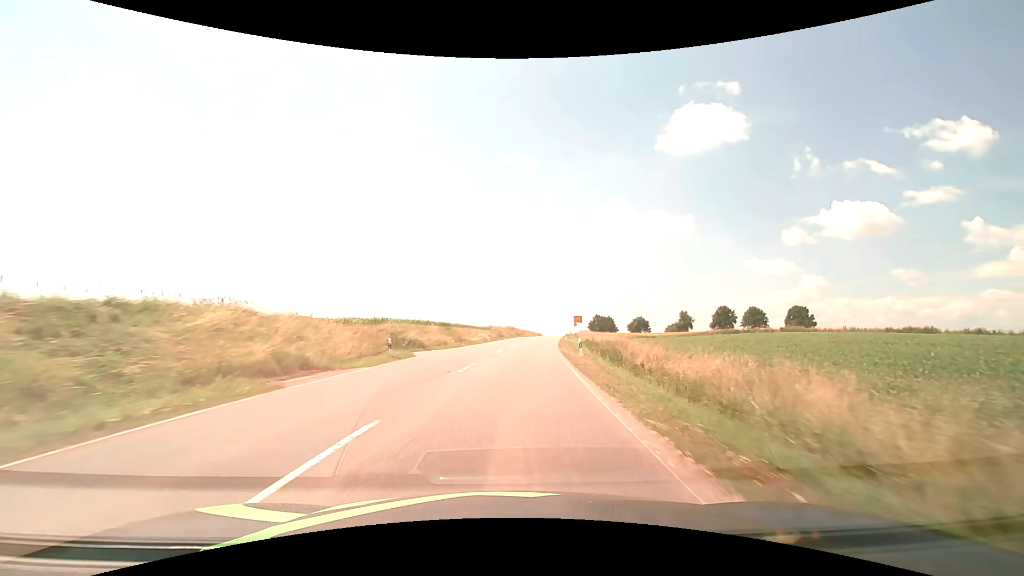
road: secondary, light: Day
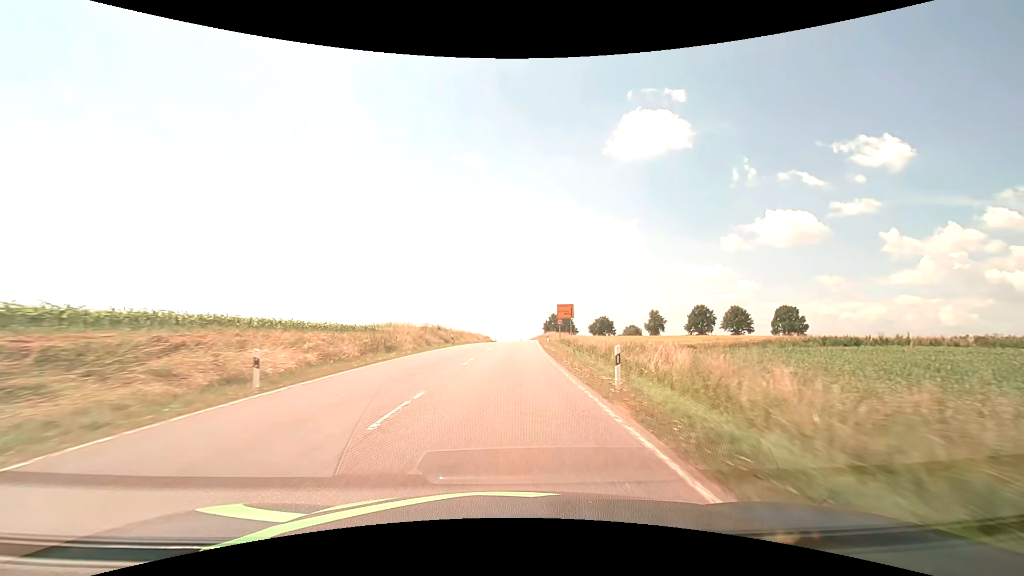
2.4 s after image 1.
(+2.9, +45.6) m; +6°
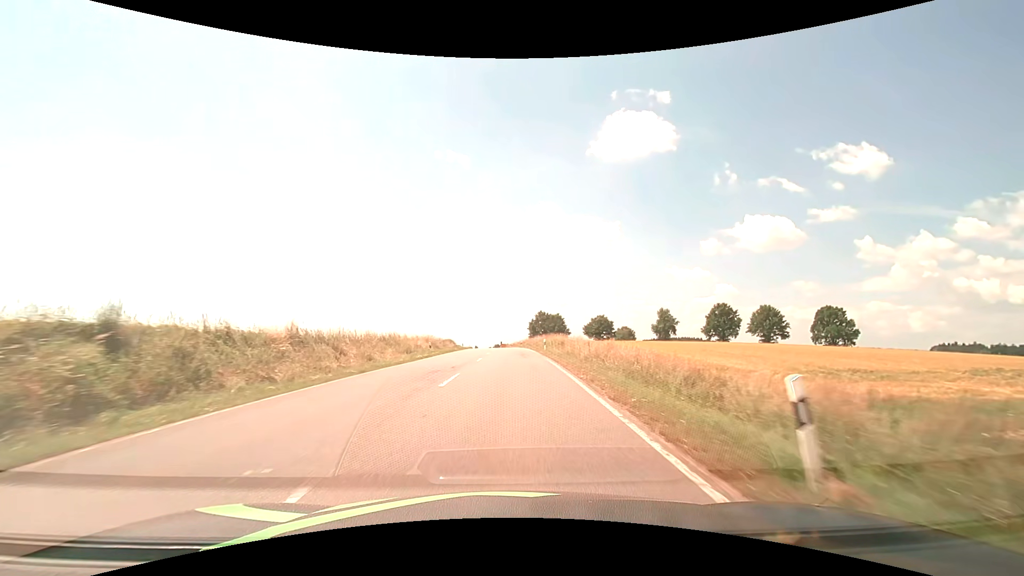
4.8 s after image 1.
(+1.0, +43.7) m; +2°
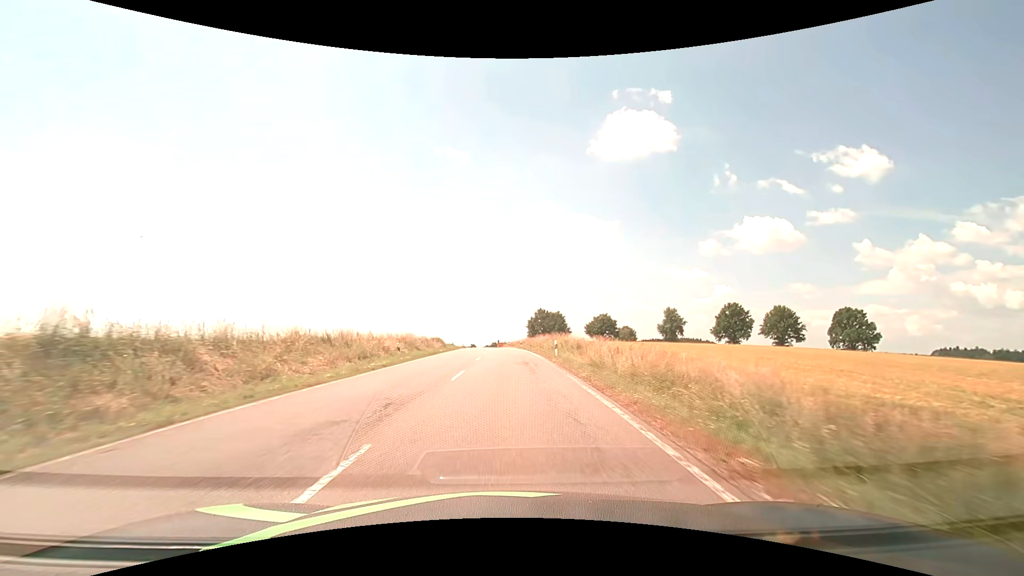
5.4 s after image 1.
(0.0, +10.8) m; 0°
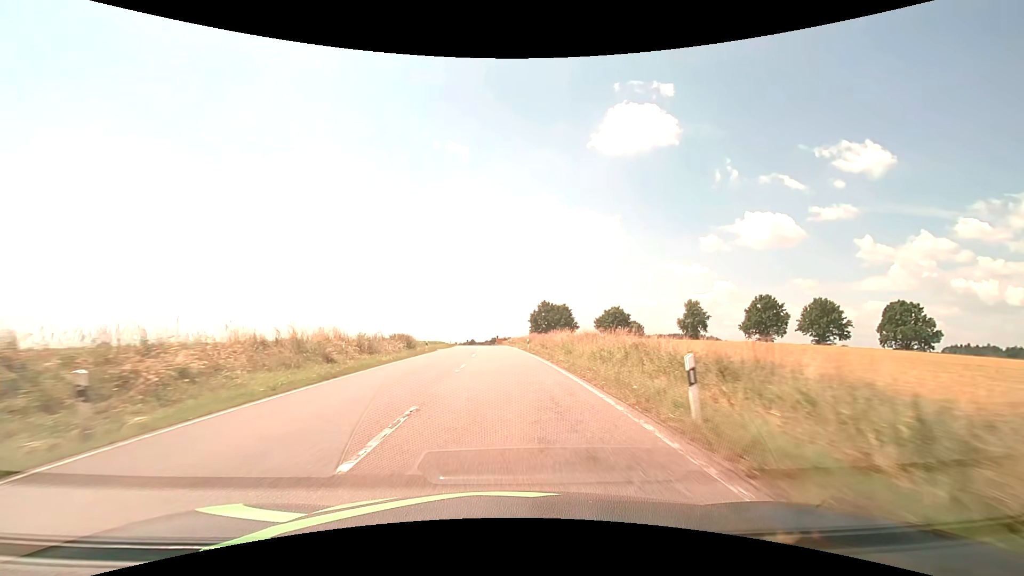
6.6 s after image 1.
(0.0, +21.6) m; 0°
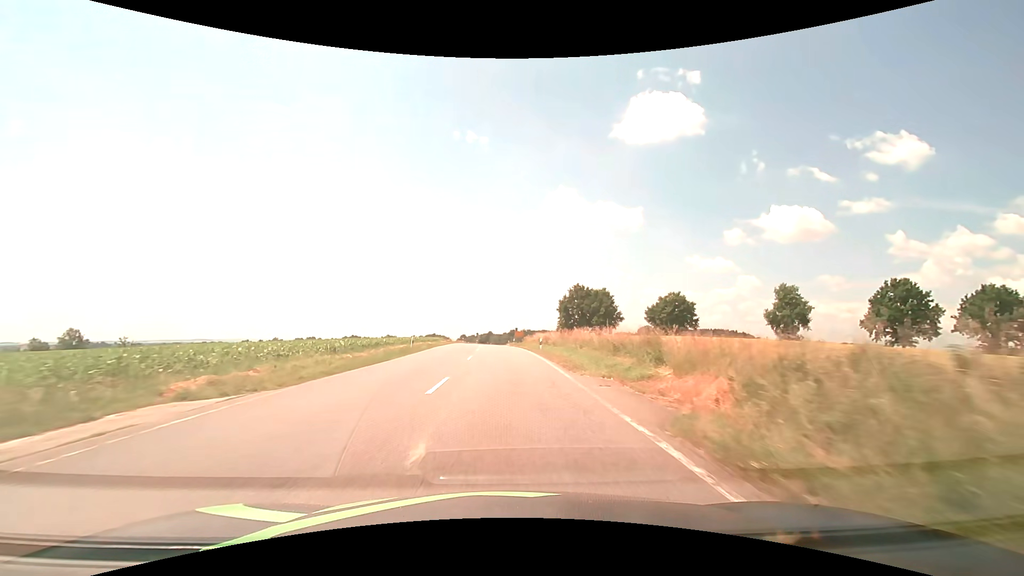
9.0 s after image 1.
(-0.8, +43.4) m; -2°
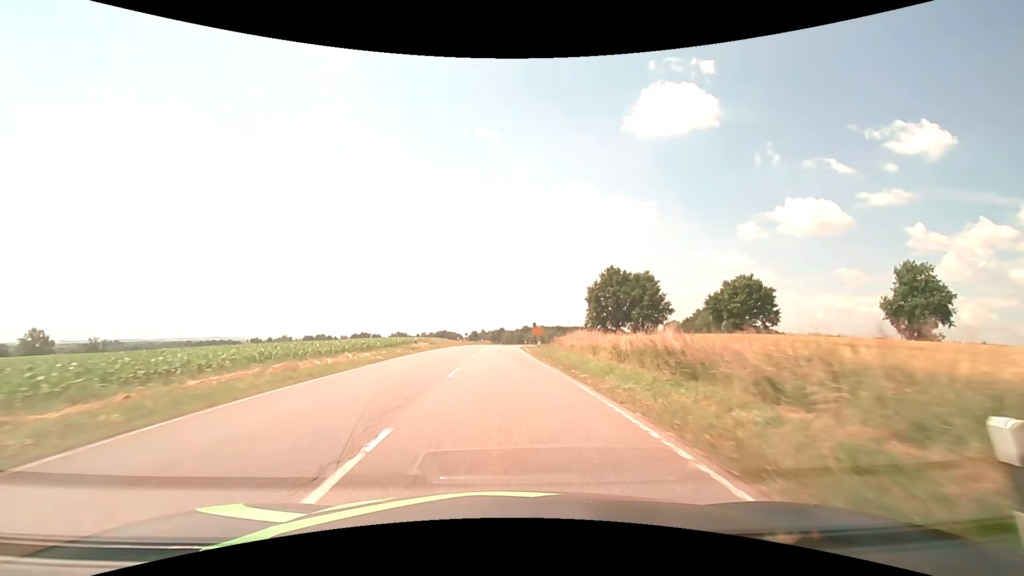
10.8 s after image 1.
(-0.4, +32.7) m; -1°
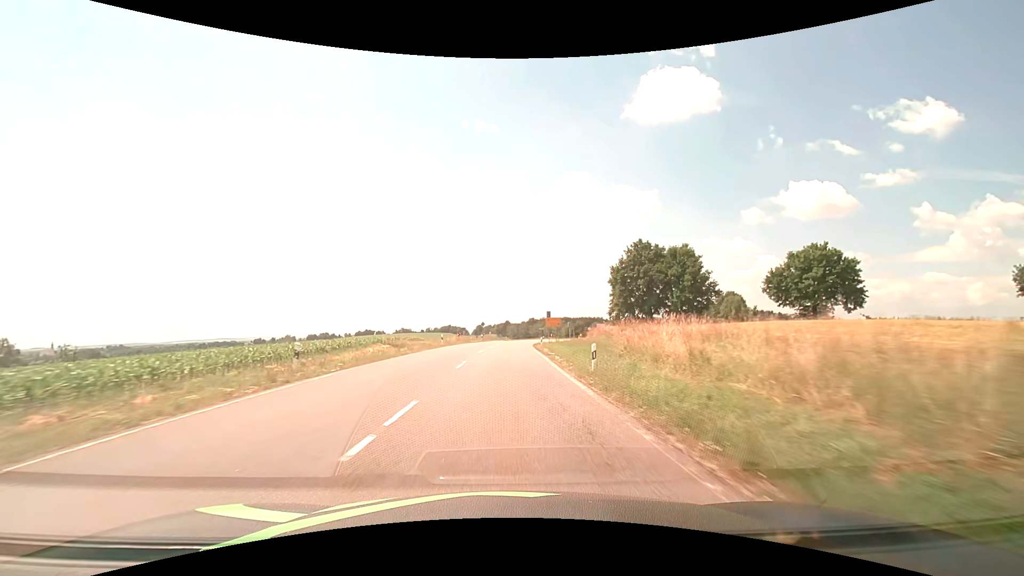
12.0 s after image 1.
(-0.1, +21.8) m; -1°
(0, +10) (0, +20) (0, +30) (0, +40) (0, +50) (+1, +60) (+2, +70) (+3, +80) (+6, +90) (+8, +99) m
